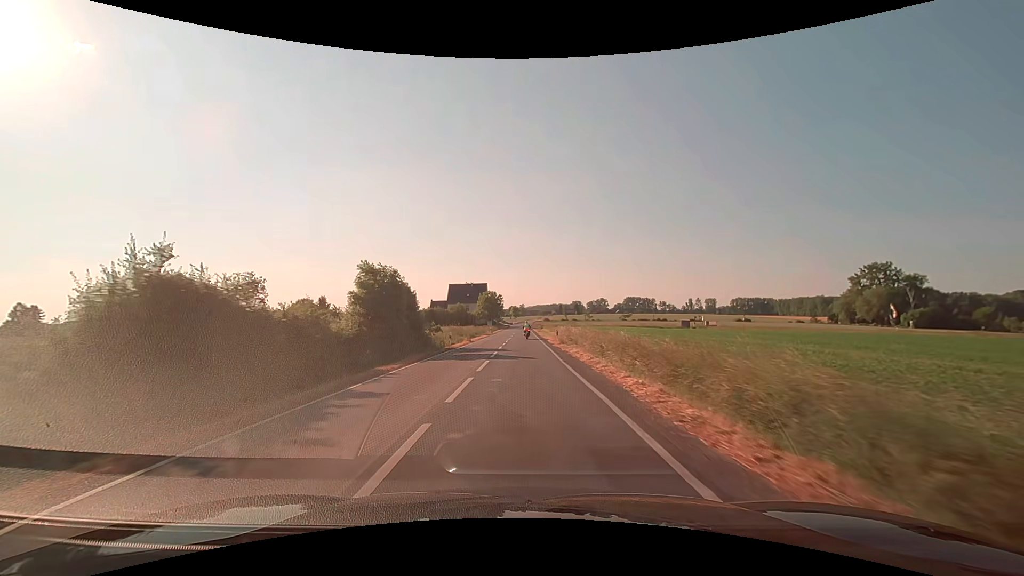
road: secondary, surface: asphalt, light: Day
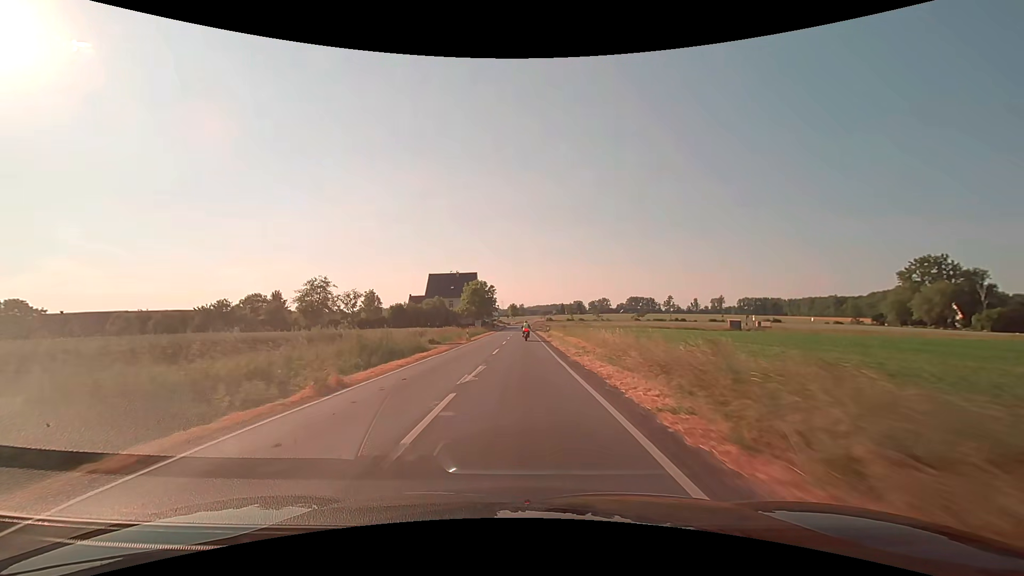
(0.0, +32.5) m; 0°
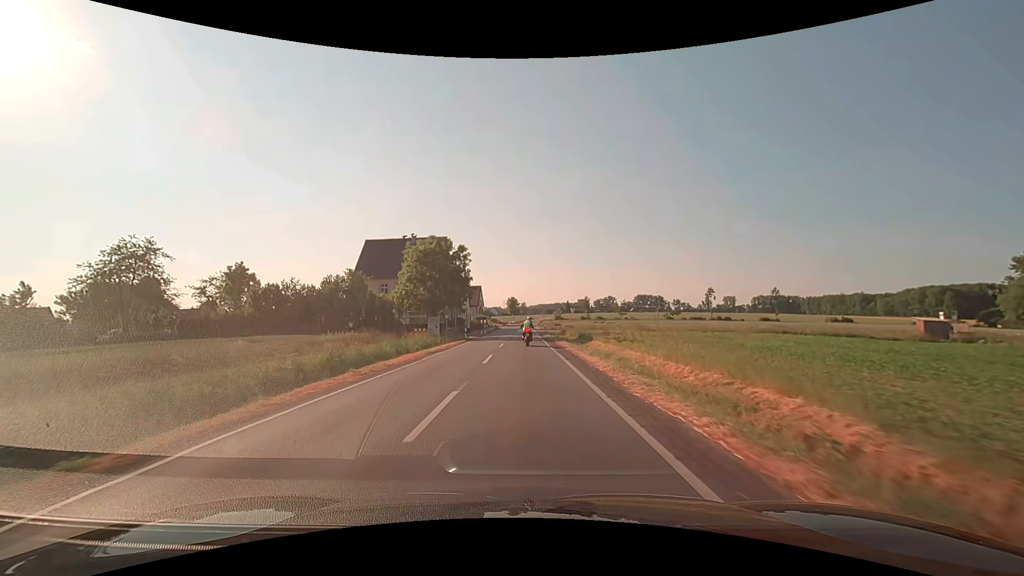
(0.0, +49.8) m; 0°
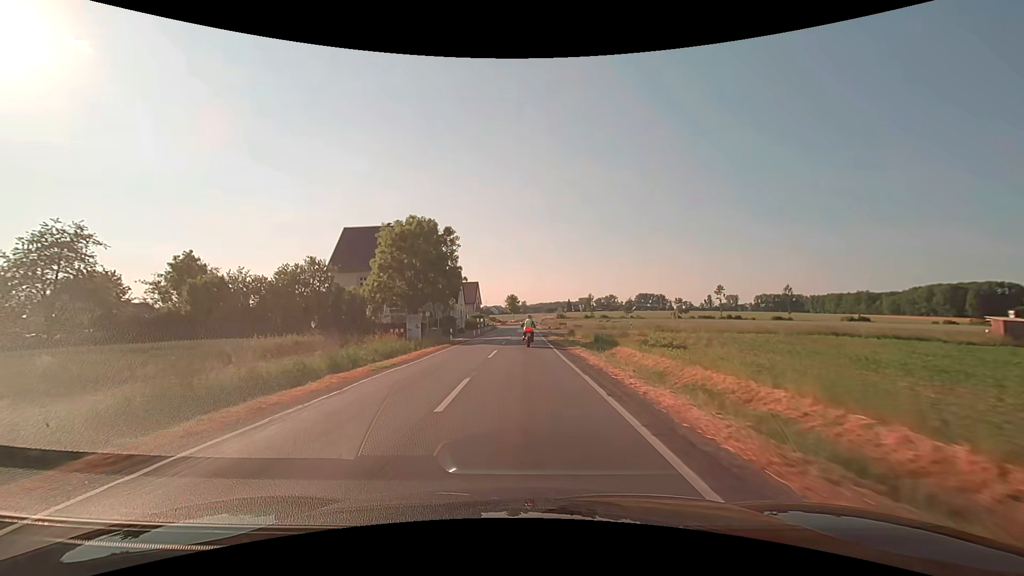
(0.0, +8.8) m; 0°
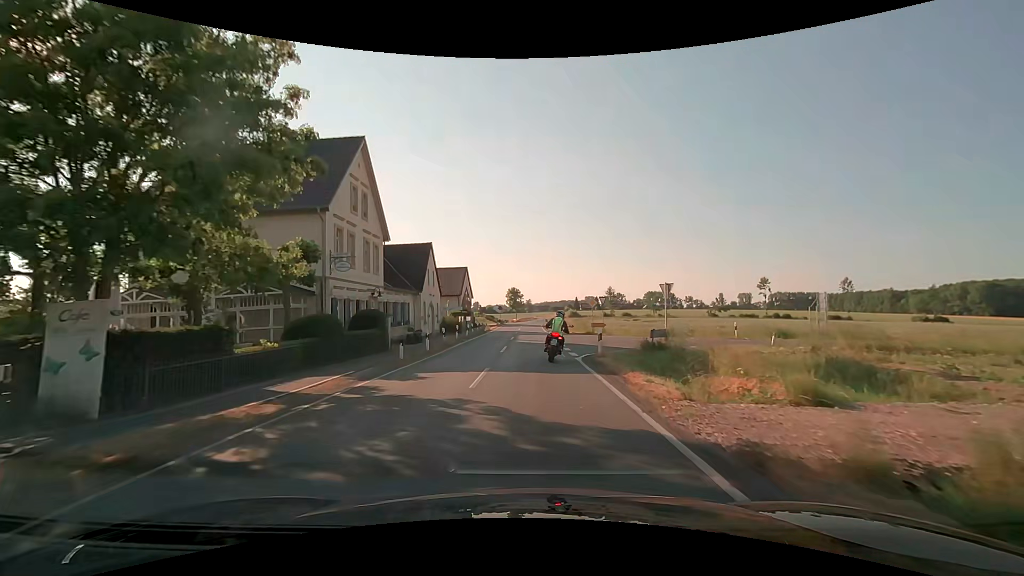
(-0.1, +29.5) m; 0°
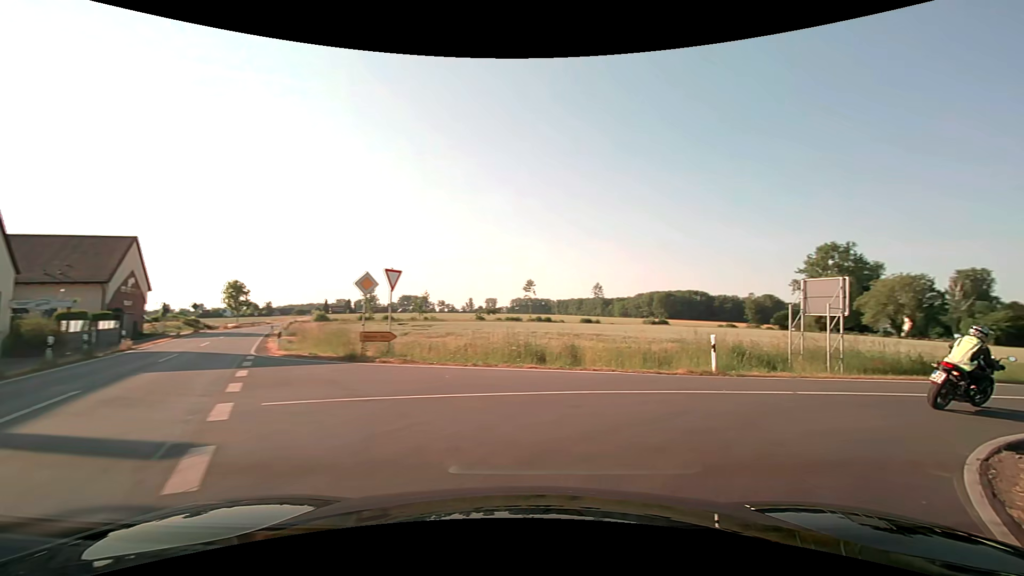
(+1.3, +22.9) m; +26°
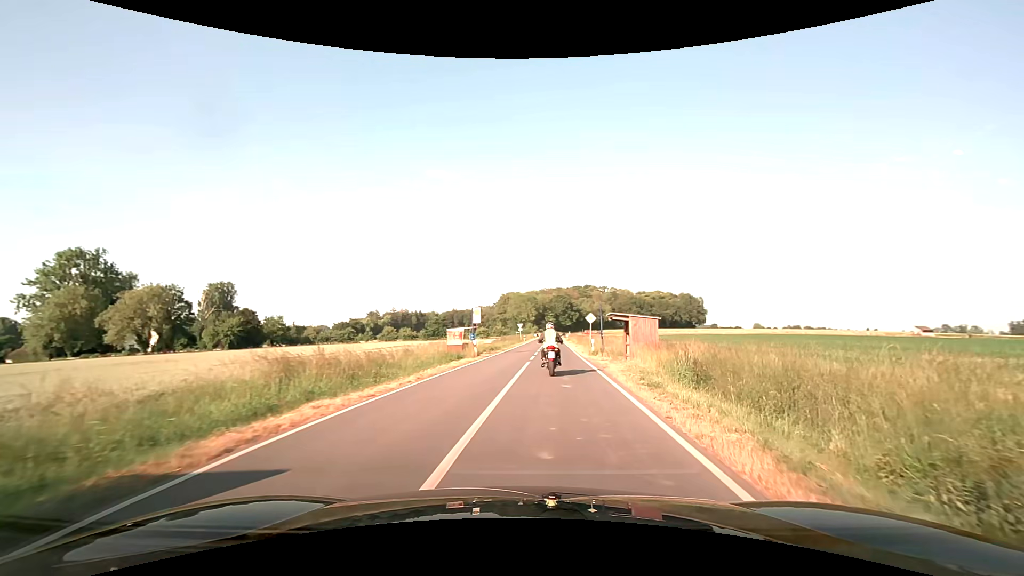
(+11.3, +12.9) m; +73°
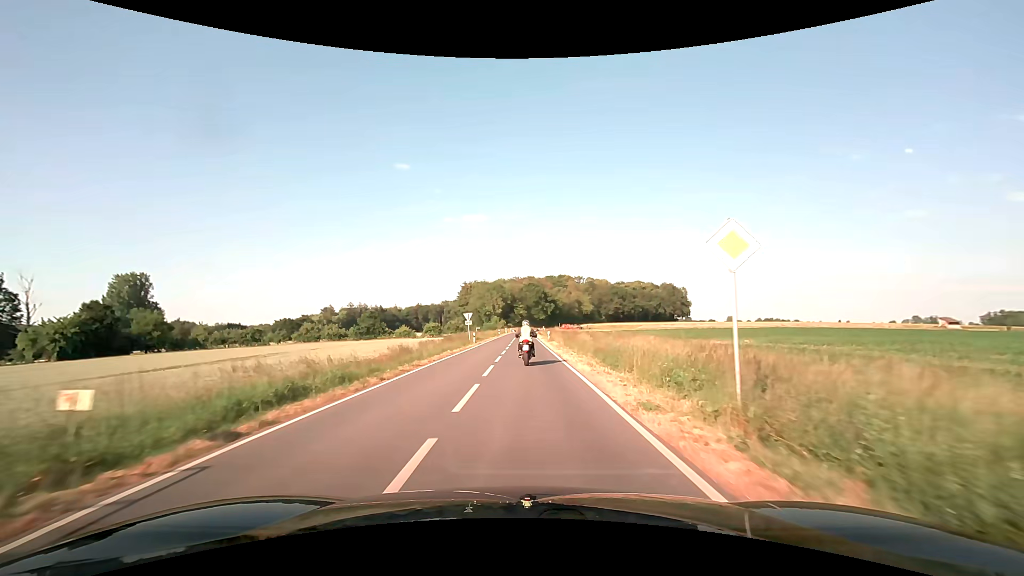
(+1.9, +35.3) m; +3°
